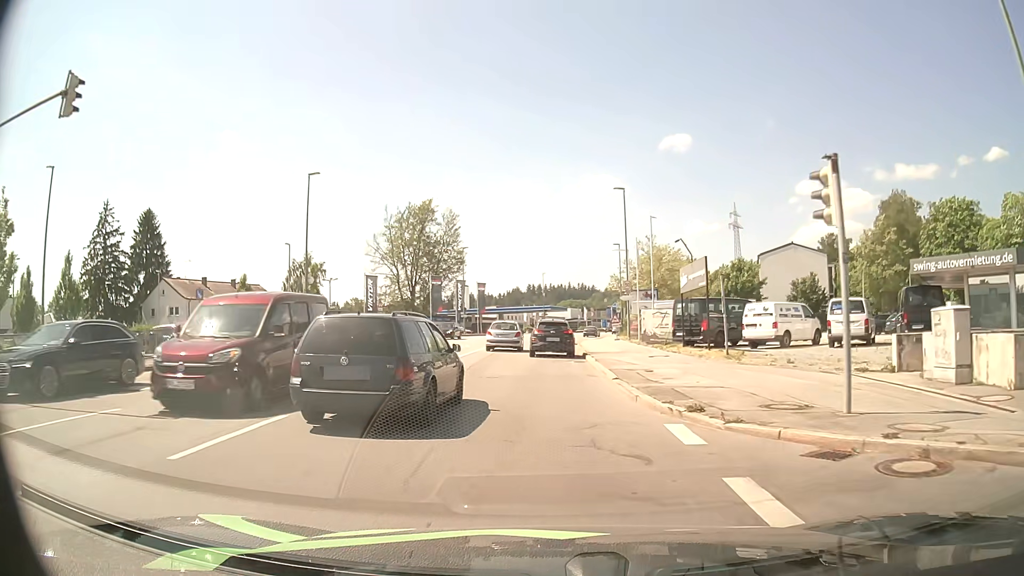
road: tertiary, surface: asphalt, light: Day
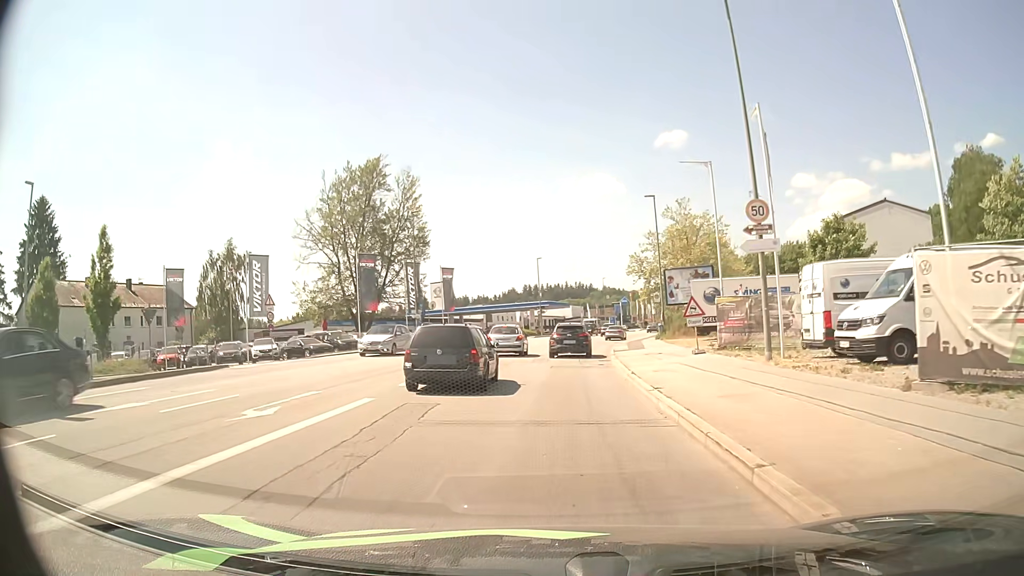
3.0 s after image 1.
(-0.1, +28.1) m; 0°
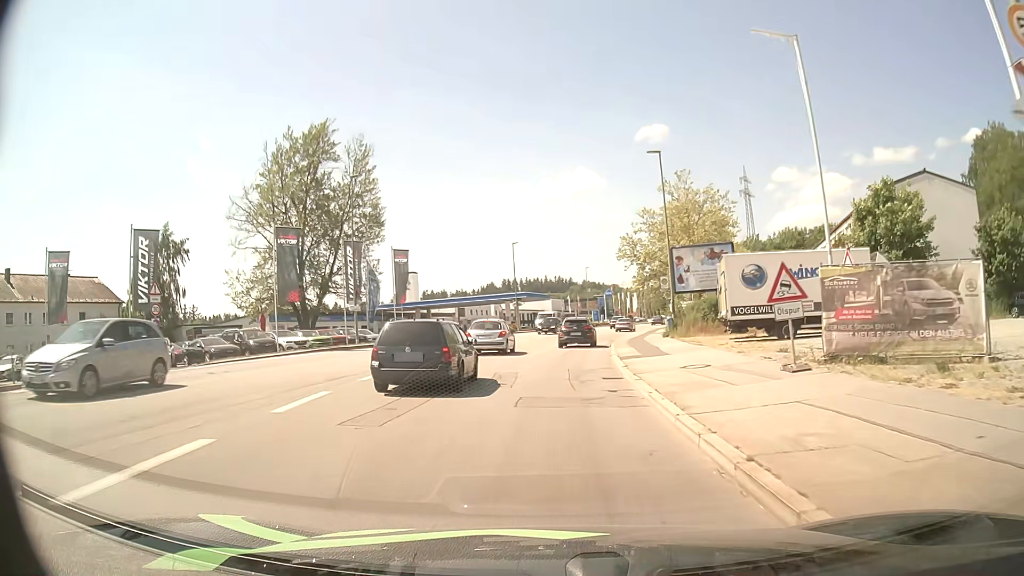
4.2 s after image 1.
(+0.2, +11.4) m; +2°
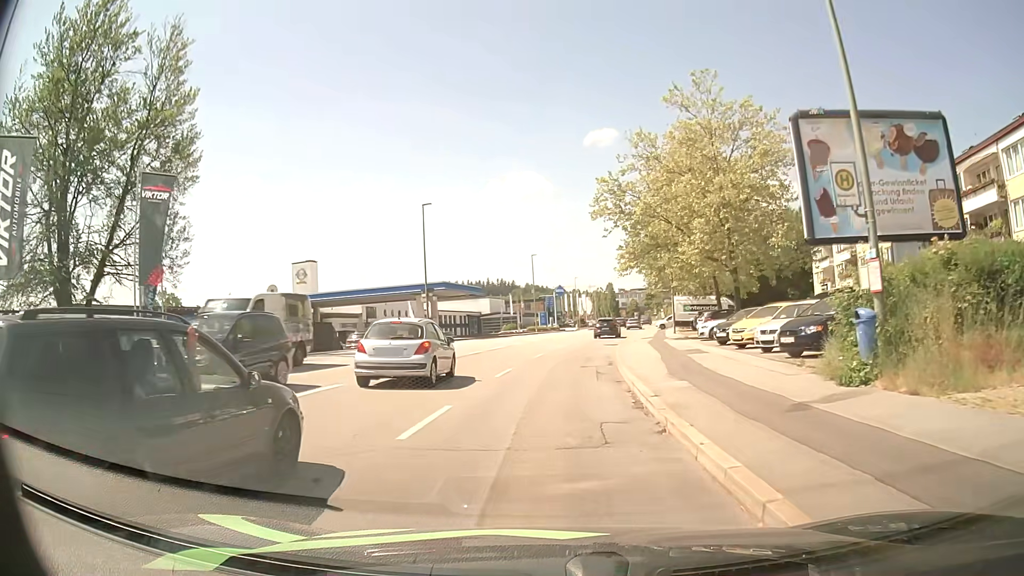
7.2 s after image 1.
(+1.0, +27.6) m; +5°
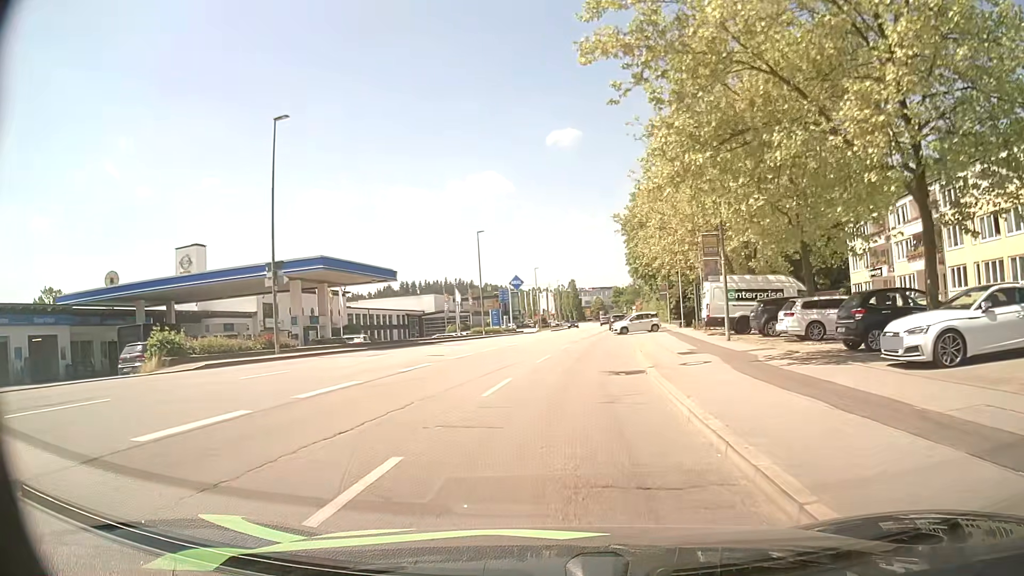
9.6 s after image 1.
(+0.8, +22.9) m; +4°
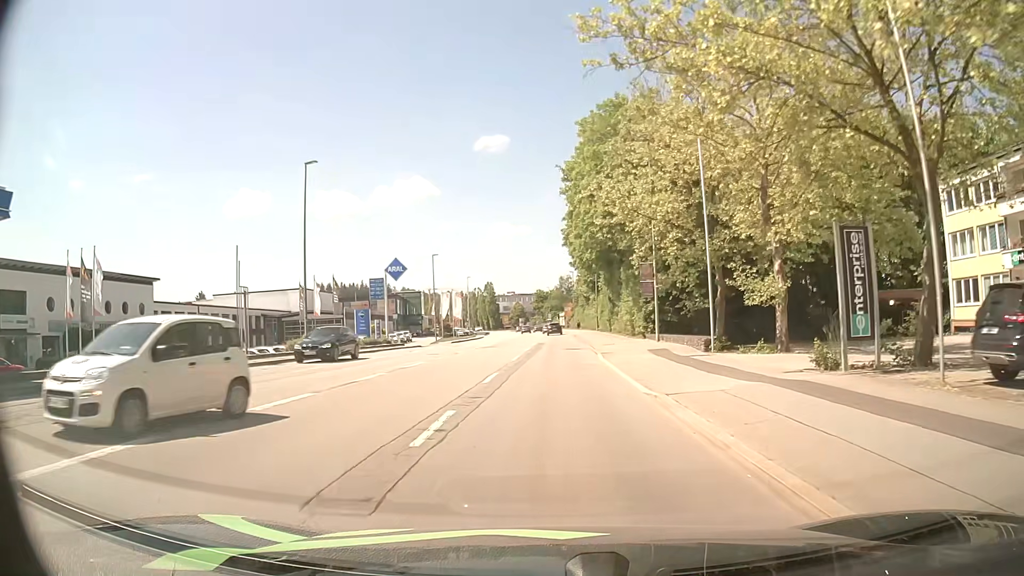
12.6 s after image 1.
(+1.9, +31.2) m; +7°
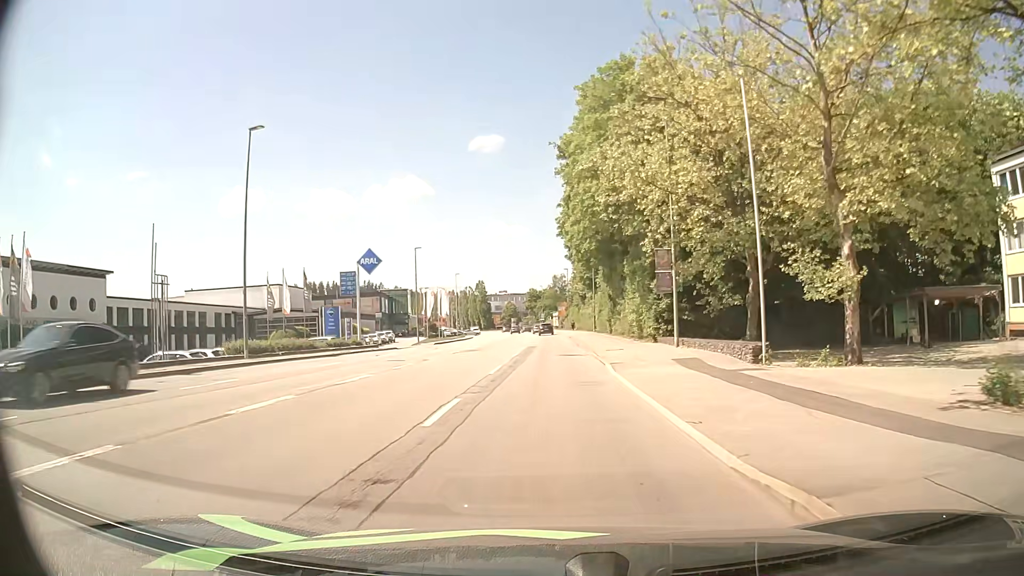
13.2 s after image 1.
(+0.1, +6.8) m; 0°
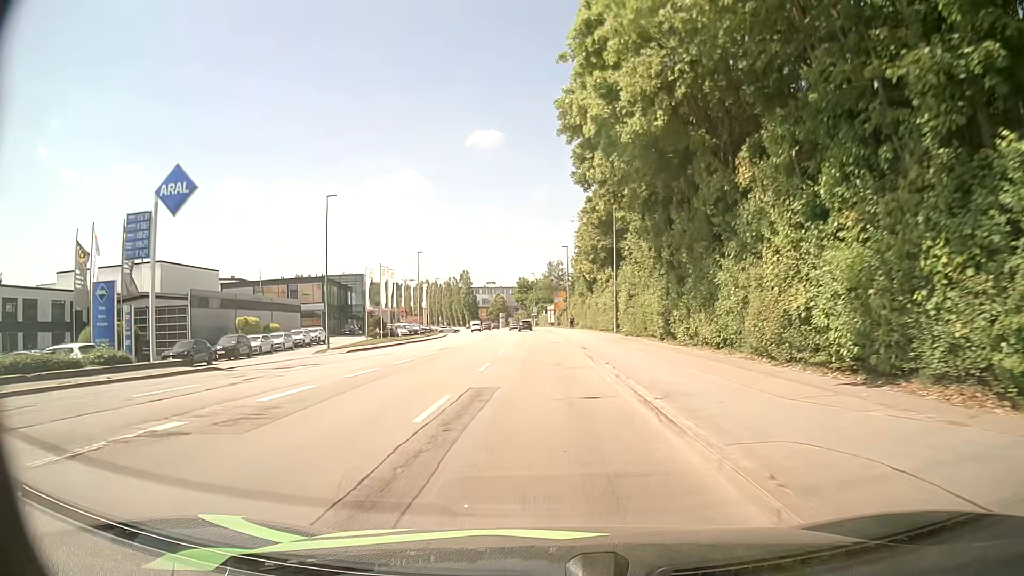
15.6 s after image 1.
(+0.5, +28.6) m; +1°
(0, +10) (0, +20) (0, +30) (-1, +40) (-1, +50) (-1, +60) (-2, +70) (-2, +80) (-3, +90) (-4, +100) m
